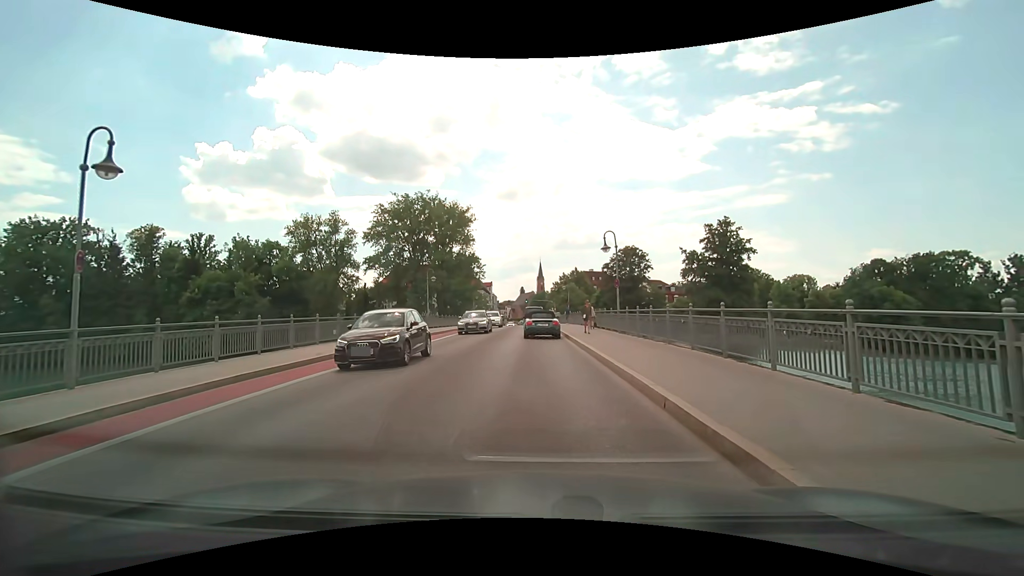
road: secondary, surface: asphalt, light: Day
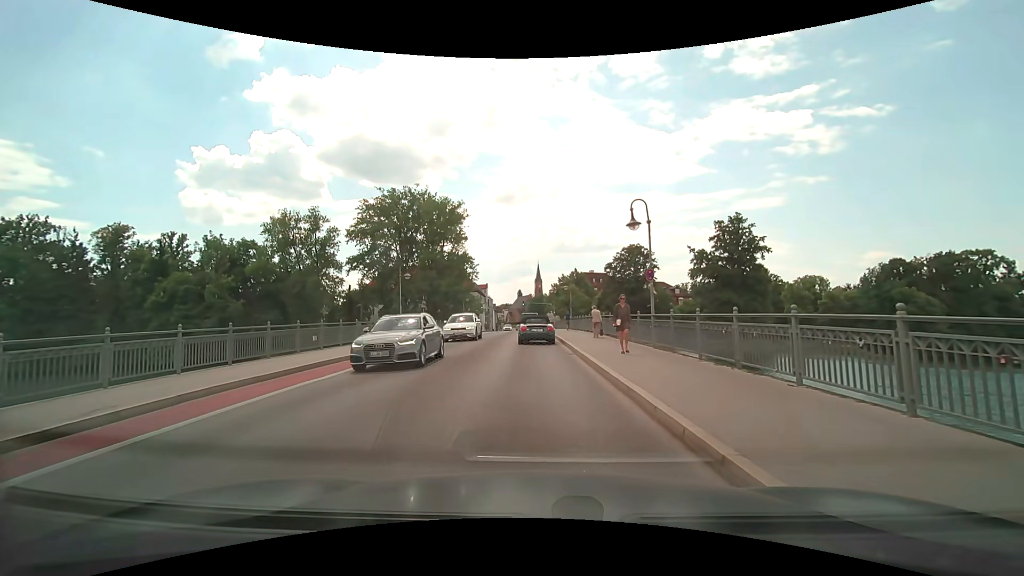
(+0.2, +7.9) m; +1°
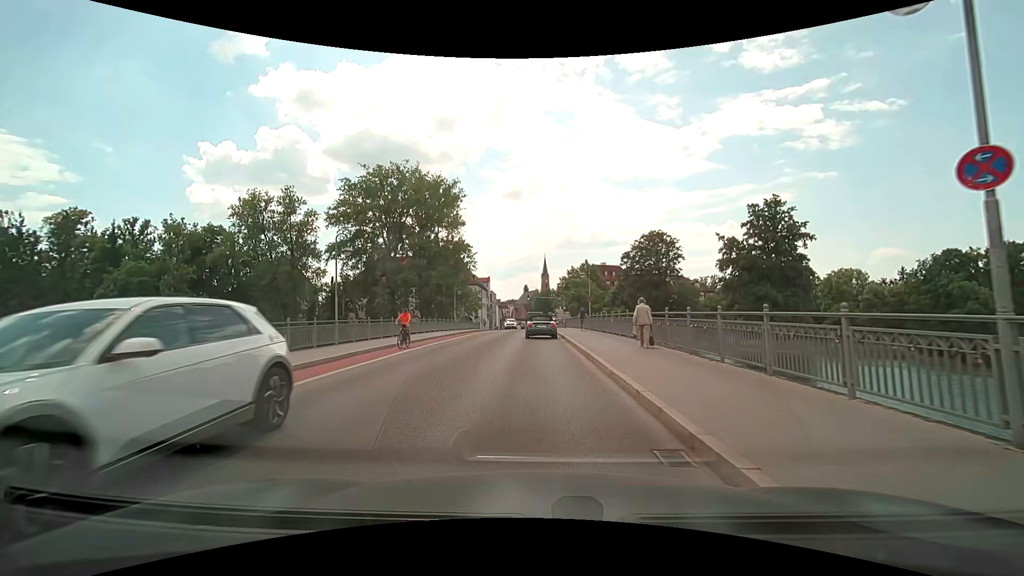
(+0.1, +12.7) m; 0°
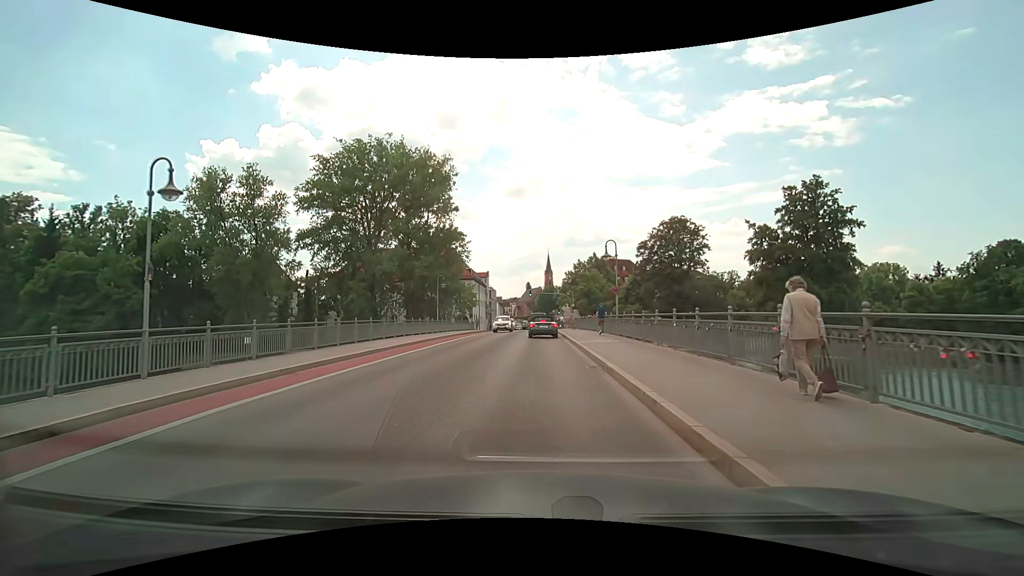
(-0.1, +11.7) m; -1°
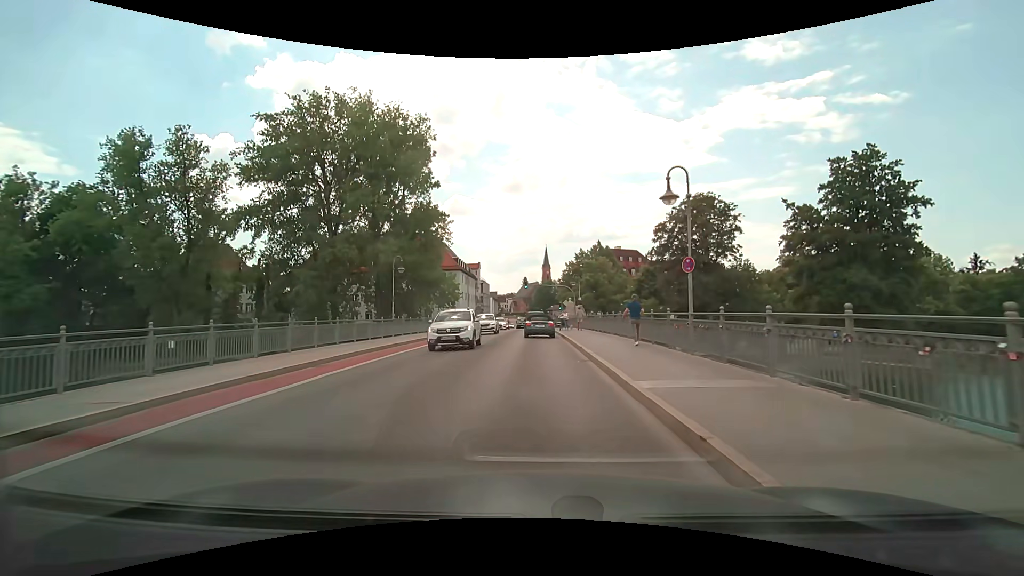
(+0.1, +13.3) m; +1°
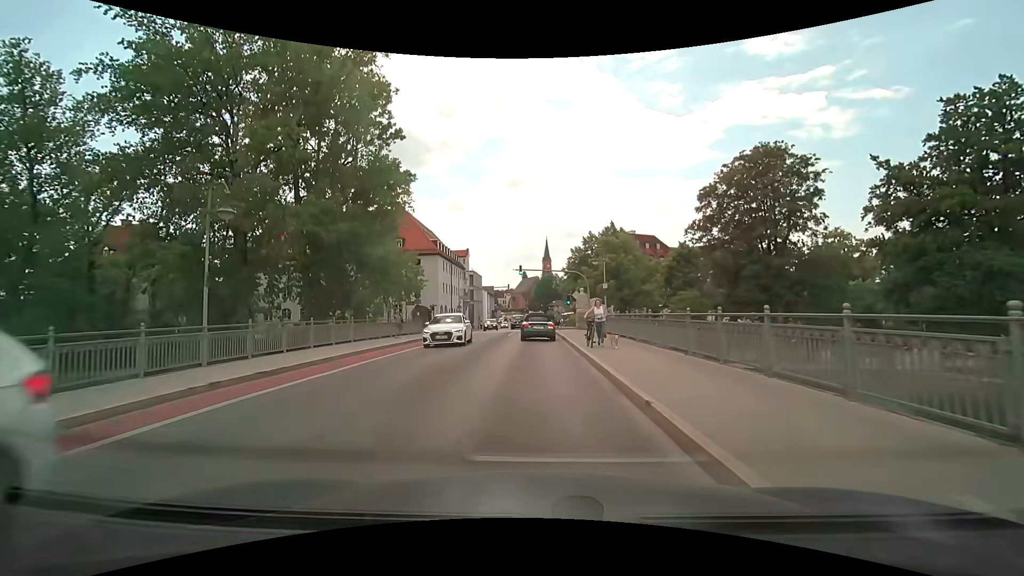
(-0.1, +18.1) m; 0°
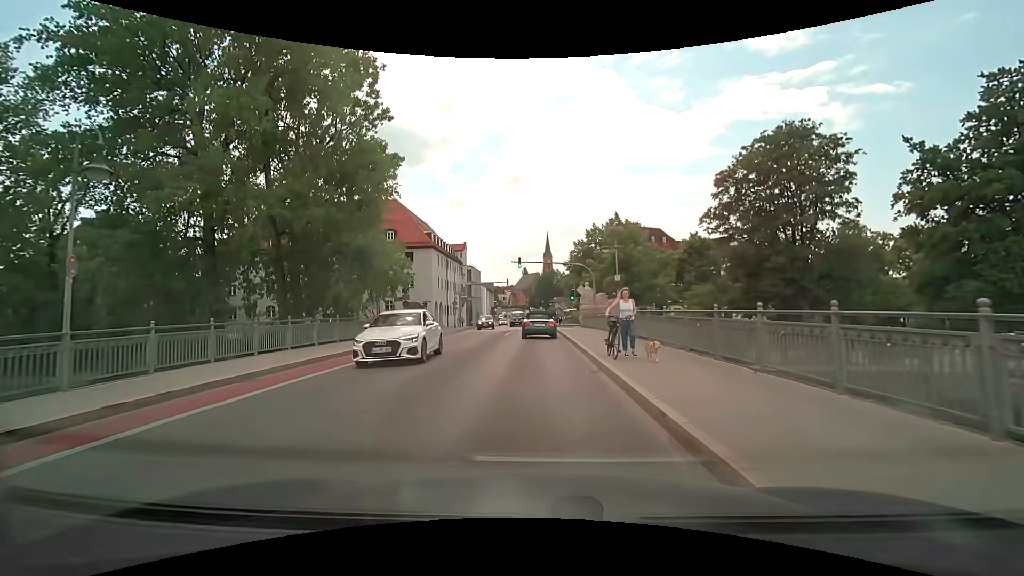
(0.0, +4.2) m; -1°
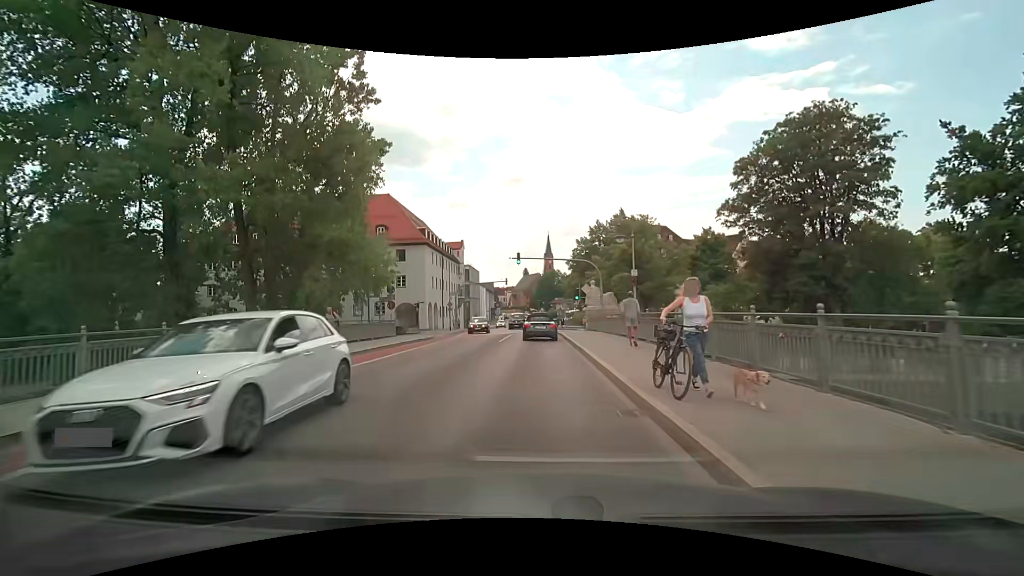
(0.0, +4.2) m; 0°
(0, +10) (0, +20) (0, +30) (0, +40) (+1, +50) (+1, +60) (+1, +70) (+1, +80) (0, +90) (0, +100) m
